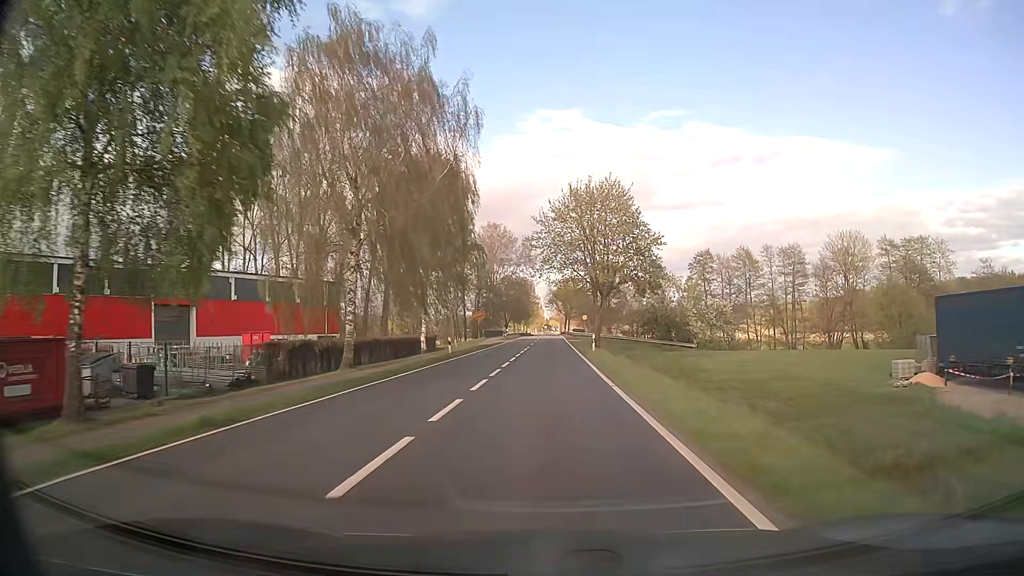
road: secondary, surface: paved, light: Day
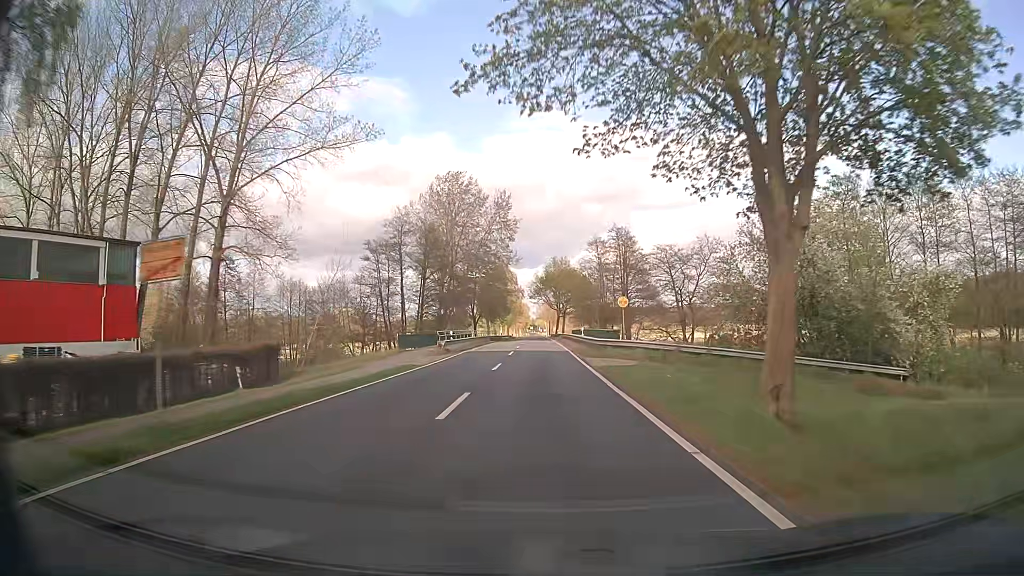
(+0.5, +45.6) m; +1°
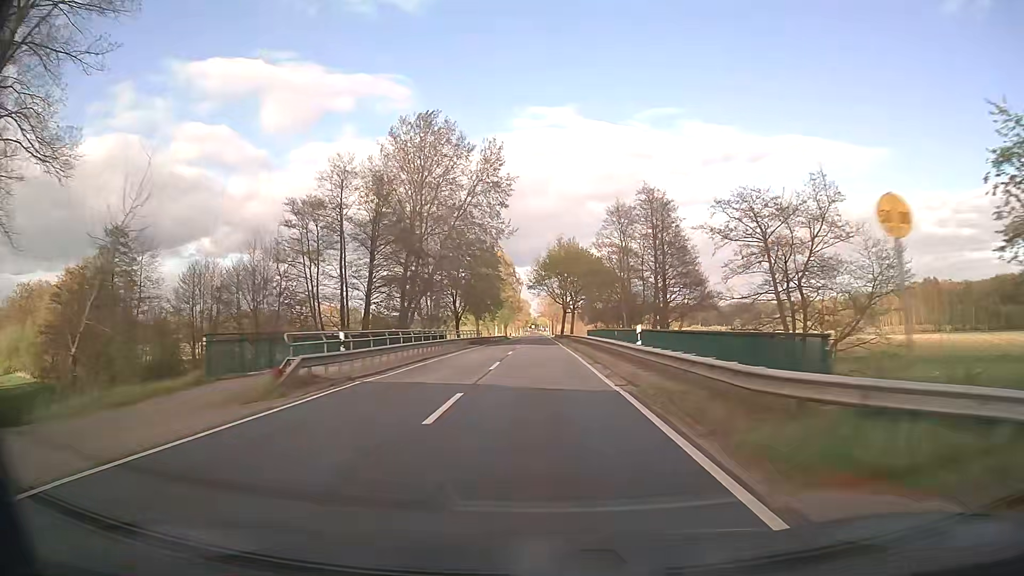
(0.0, +24.9) m; 0°
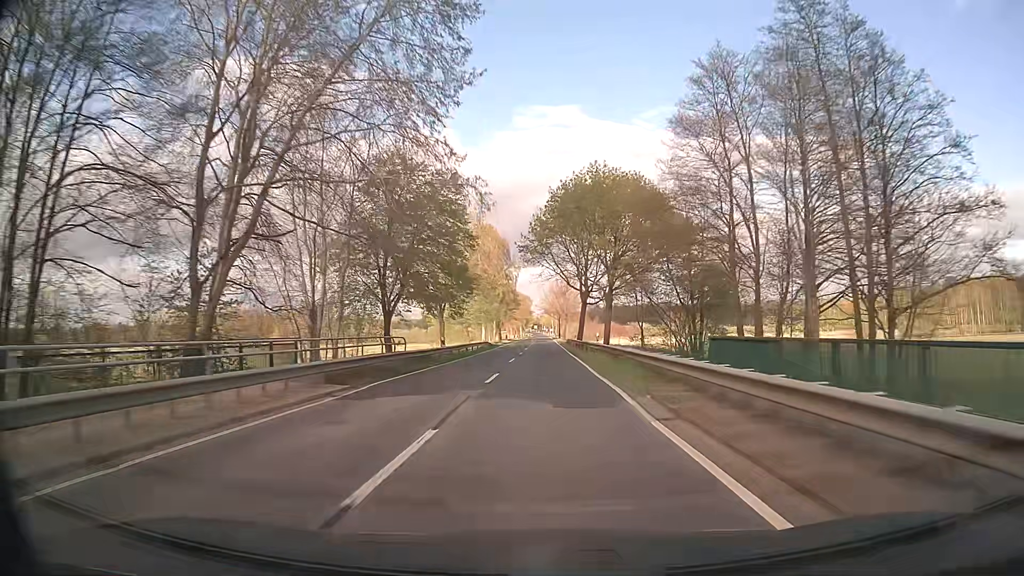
(-0.2, +39.7) m; 0°
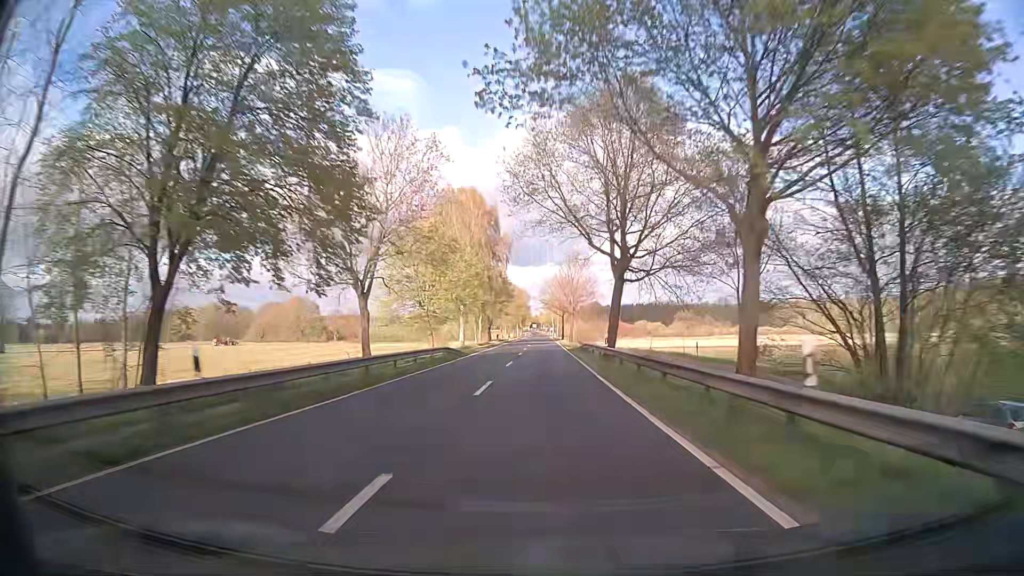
(0.0, +27.8) m; 0°
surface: asphalt
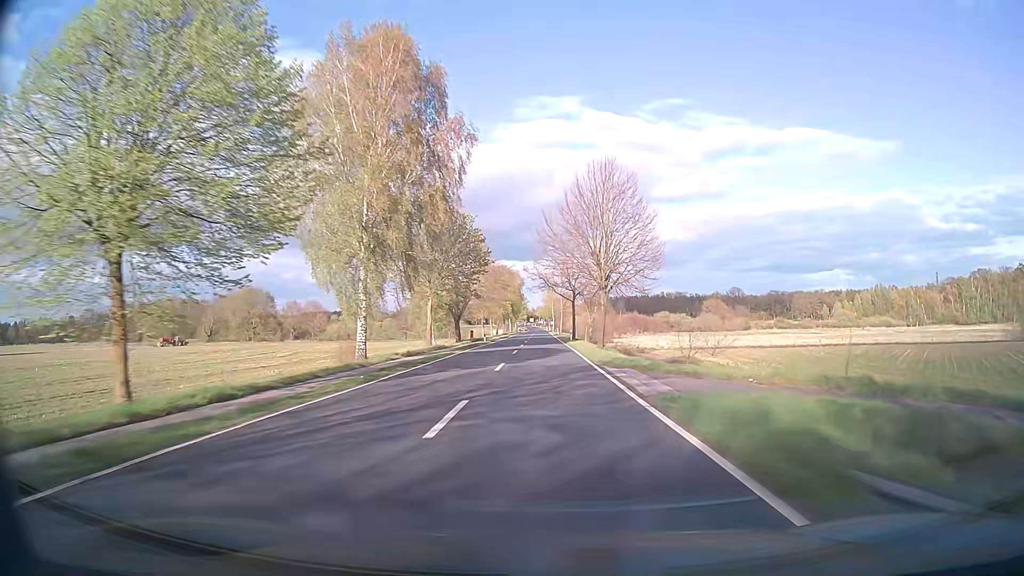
(+0.1, +43.6) m; 0°
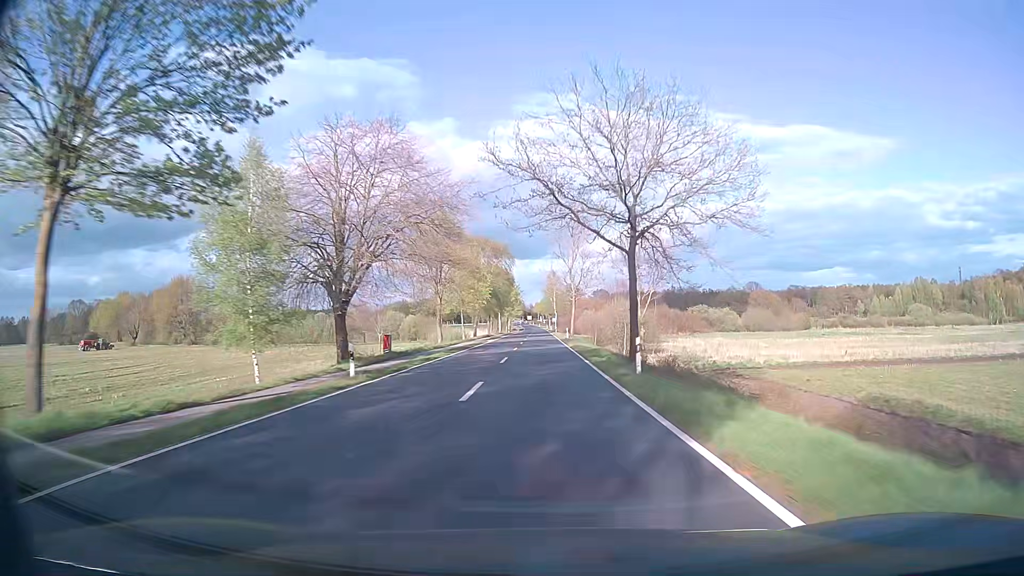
(-0.1, +45.4) m; 0°
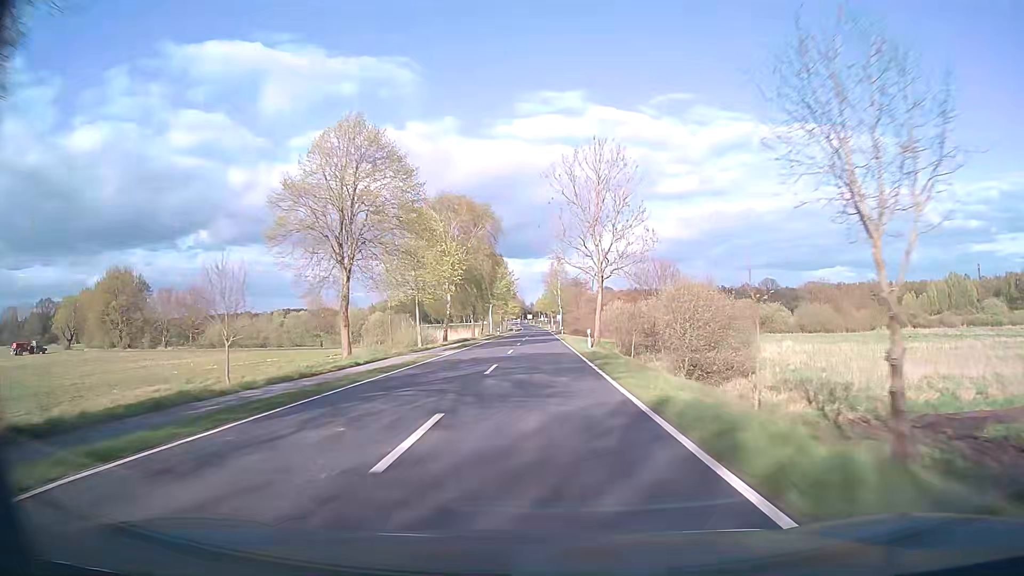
(0.0, +30.8) m; 0°
(0, +10) (0, +20) (0, +30) (0, +40) (0, +50) (0, +60) (0, +70) (0, +80) (0, +90) (-1, +100) m
